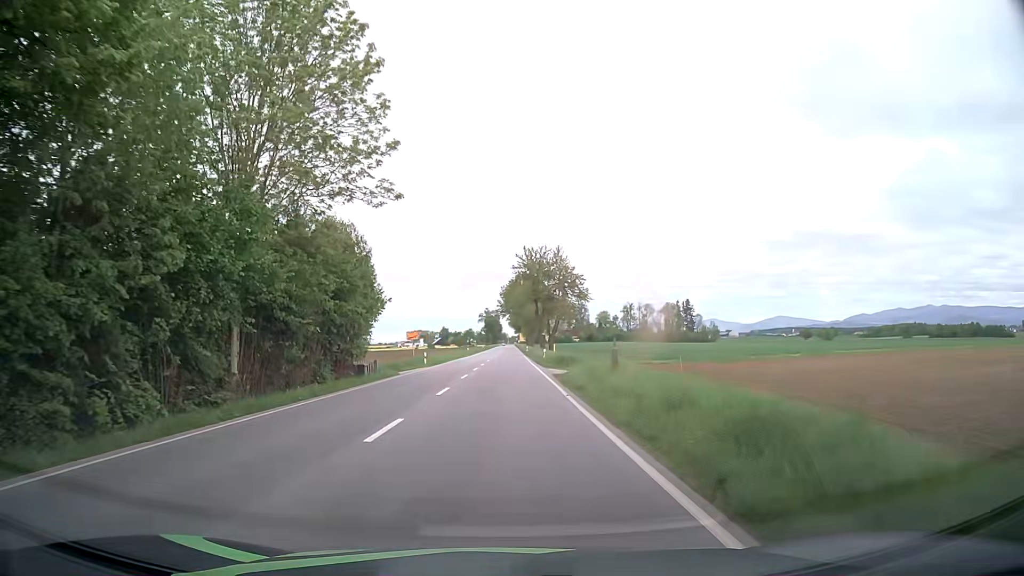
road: primary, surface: asphalt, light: Day
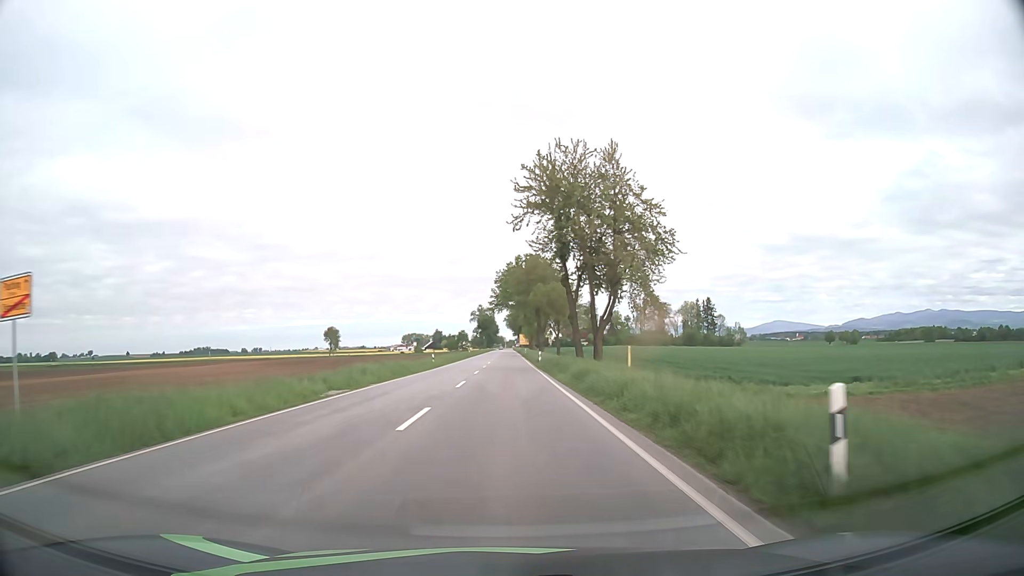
(+0.2, +45.8) m; 0°
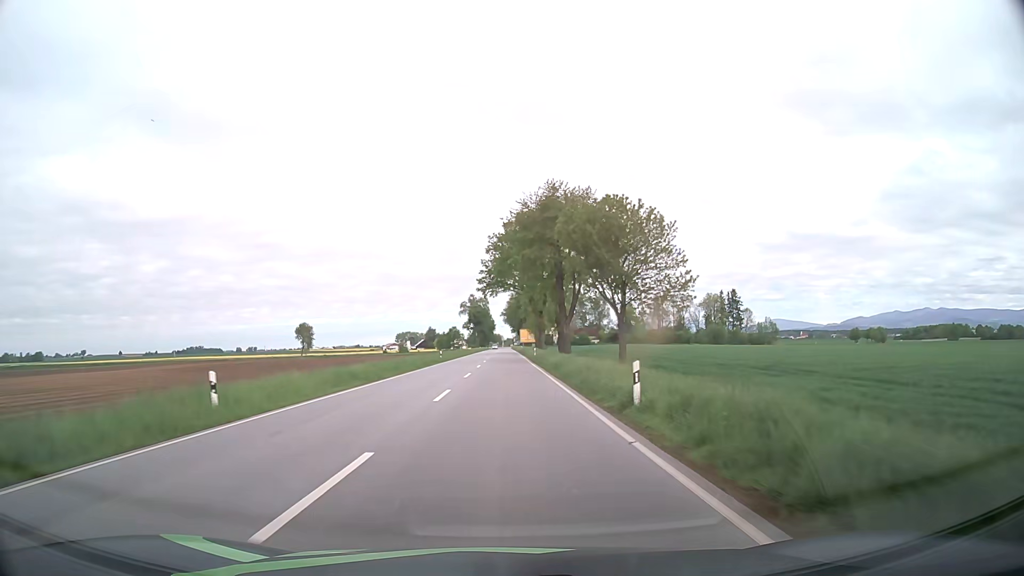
(+0.1, +43.1) m; +1°
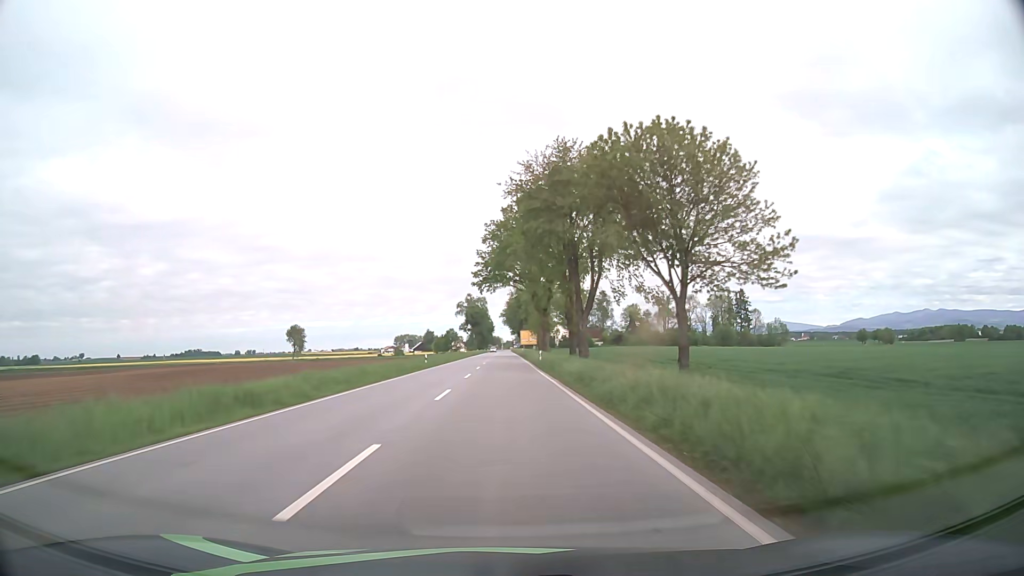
(-0.1, +11.4) m; 0°
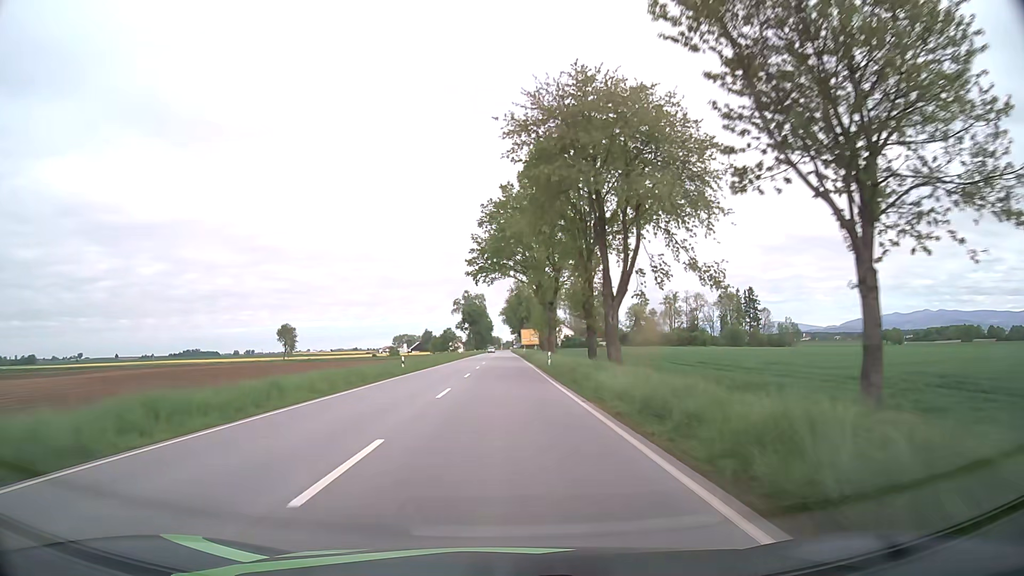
(0.0, +11.6) m; 0°
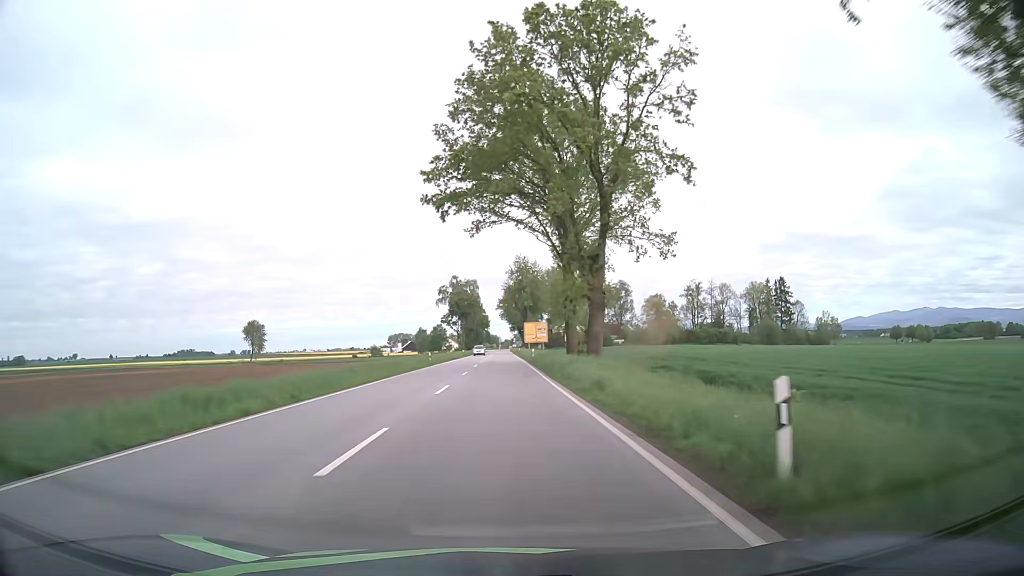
(+0.1, +35.0) m; 0°
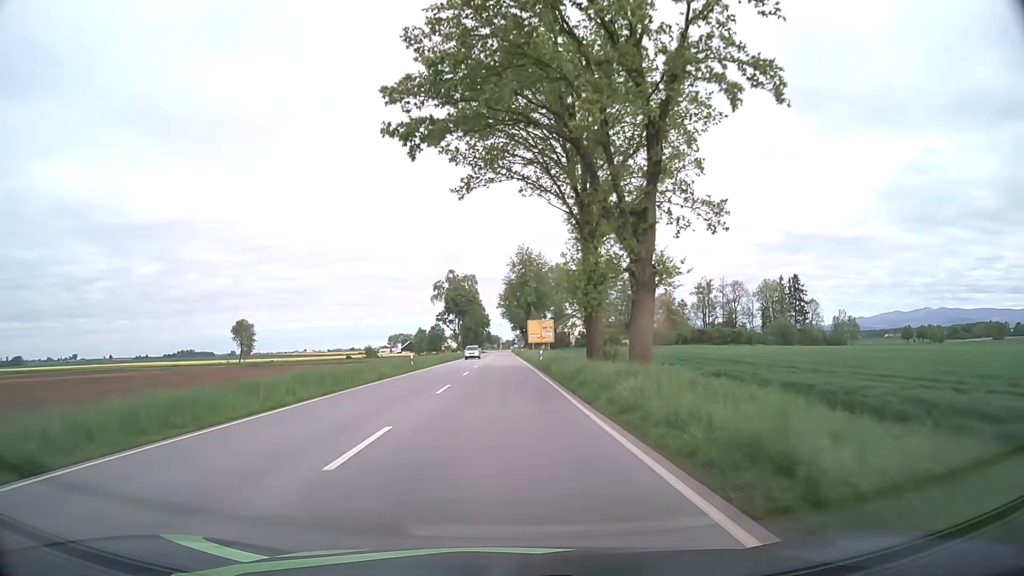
(0.0, +11.7) m; 0°
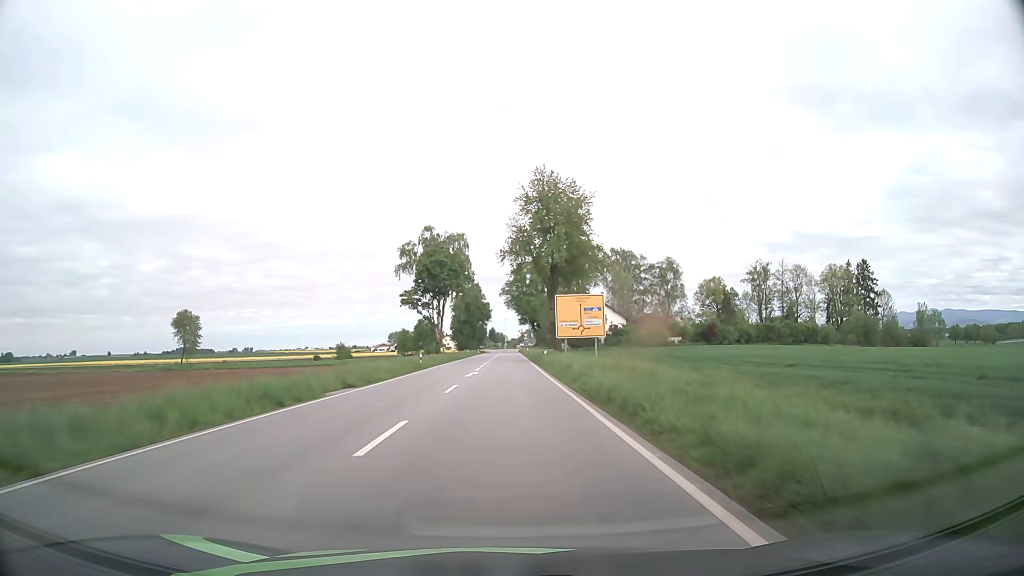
(-0.4, +46.3) m; 0°
(0, +10) (0, +20) (0, +30) (0, +40) (0, +50) (0, +60) (0, +70) (0, +80) (0, +90) (0, +100) m
